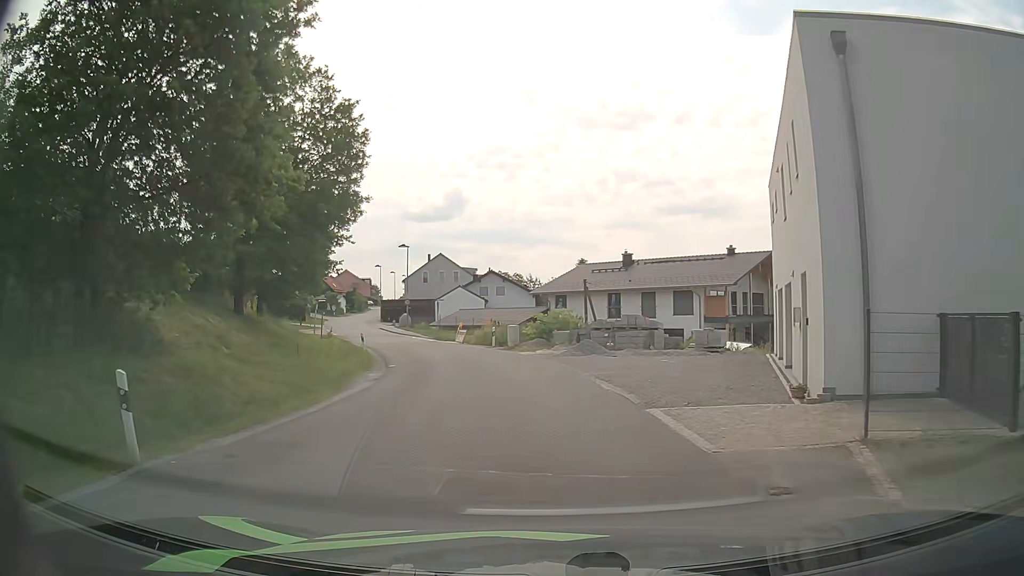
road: service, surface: asphalt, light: Day
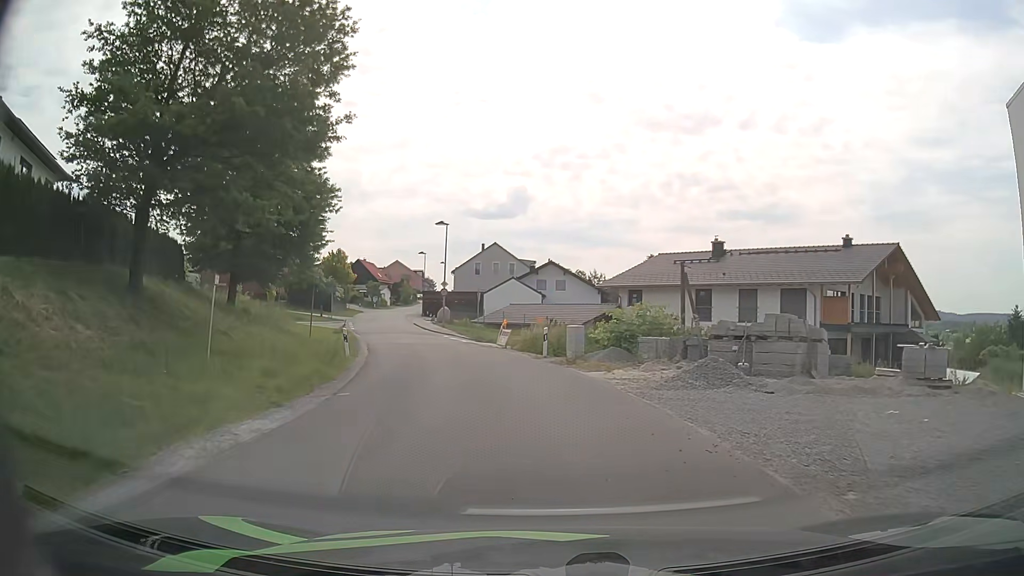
(-0.6, +12.1) m; -6°
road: unclassified
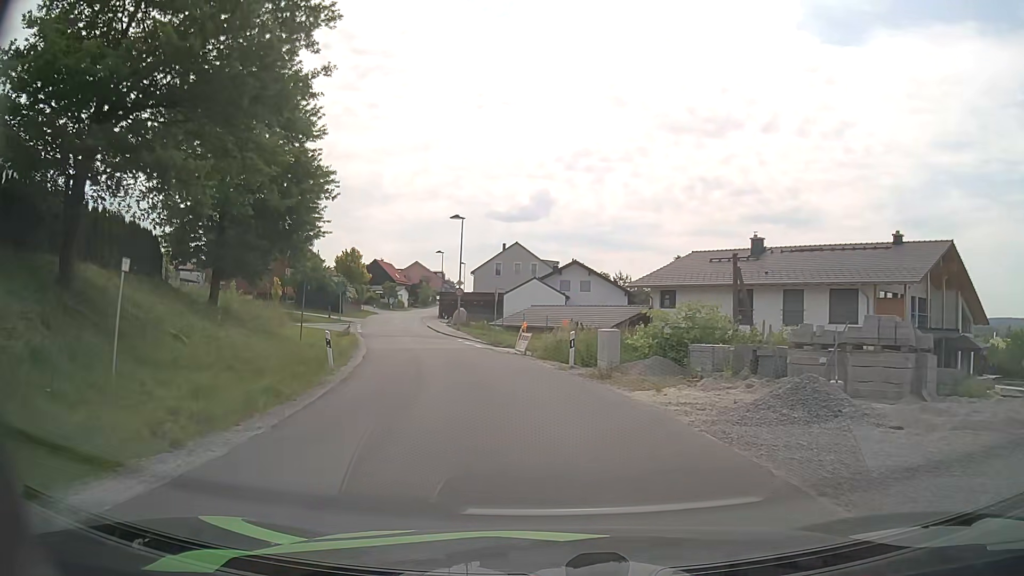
(-0.1, +4.2) m; -2°
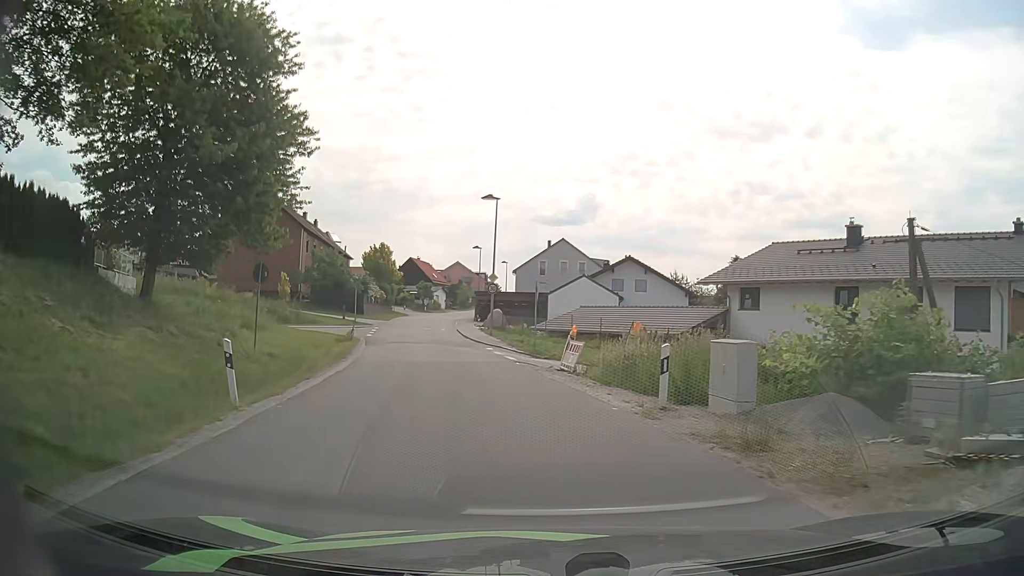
(-0.2, +8.7) m; -3°
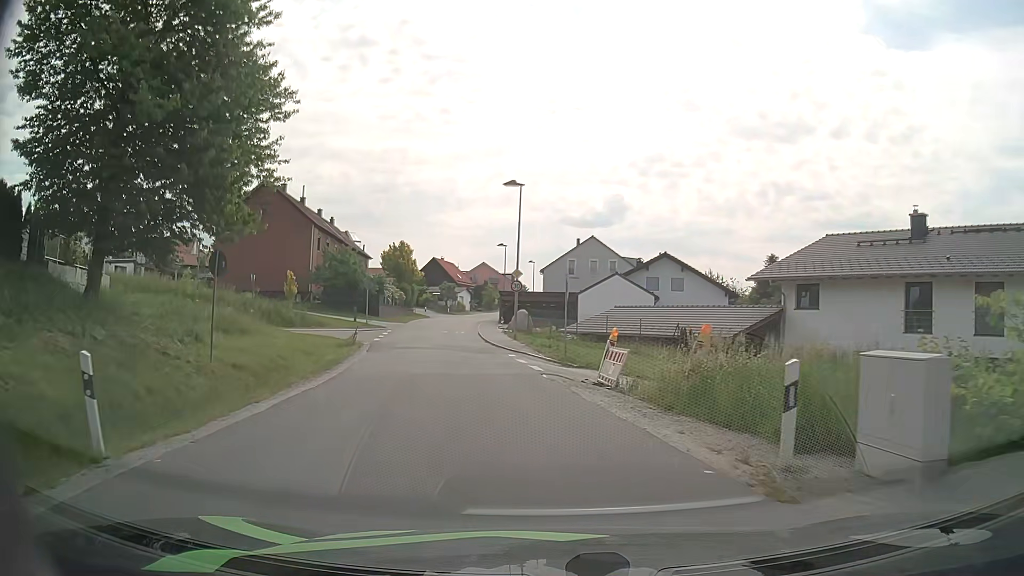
(-0.1, +4.5) m; -3°
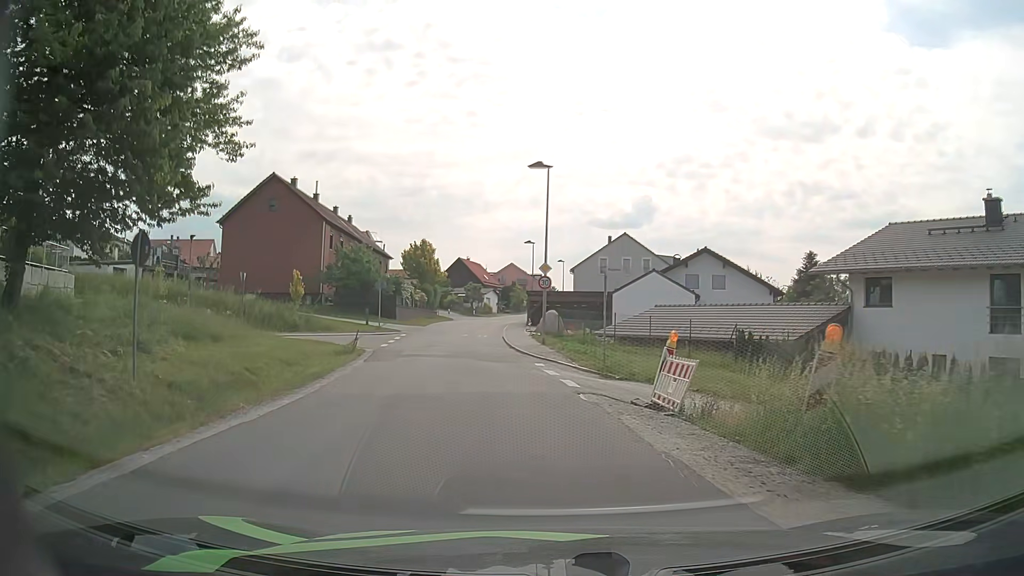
(0.0, +4.5) m; -2°
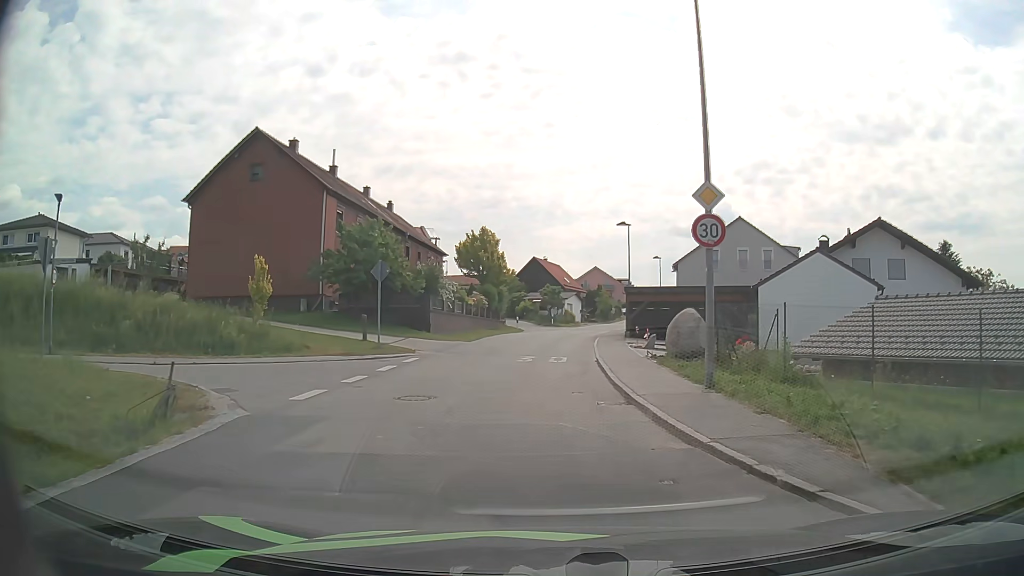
(-1.4, +17.8) m; -7°
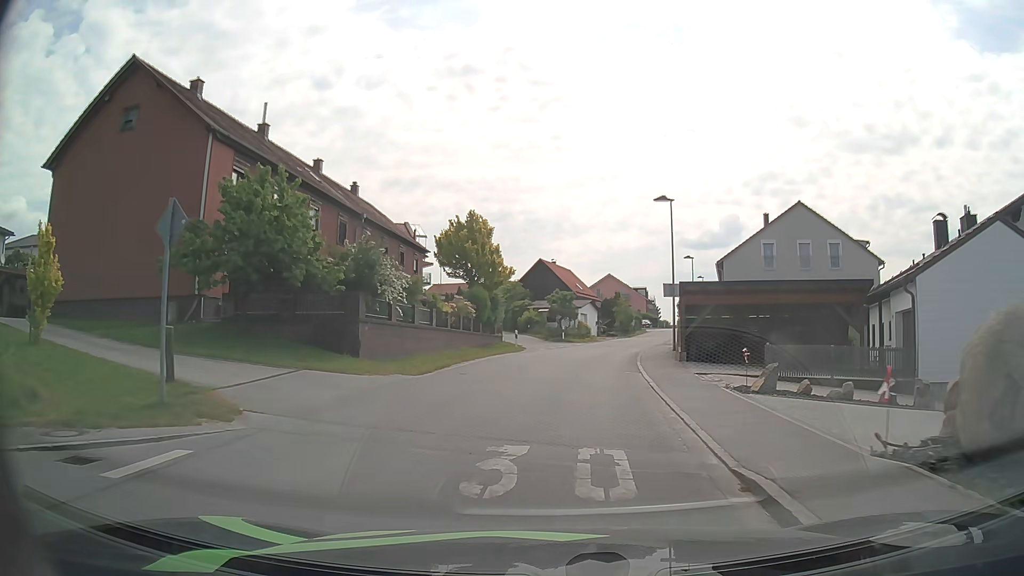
(-0.1, +14.6) m; -1°
(0, +10) (+1, +20) (+2, +30) (+4, +40) (+6, +49) (+9, +59) (+11, +69) (+14, +79) (+16, +88) (+19, +98) m
